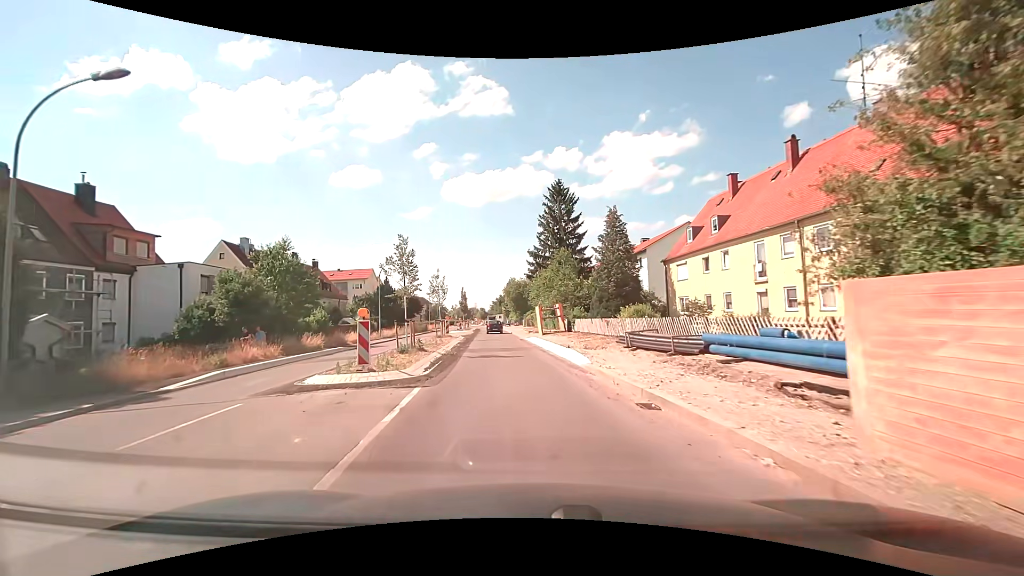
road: secondary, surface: asphalt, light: Day
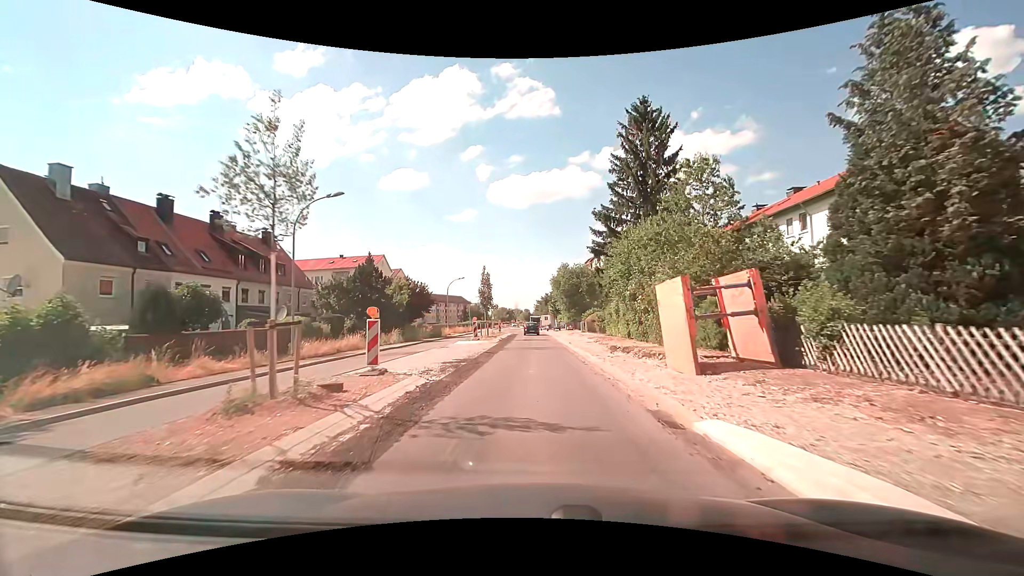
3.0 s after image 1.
(-2.1, +27.9) m; -6°
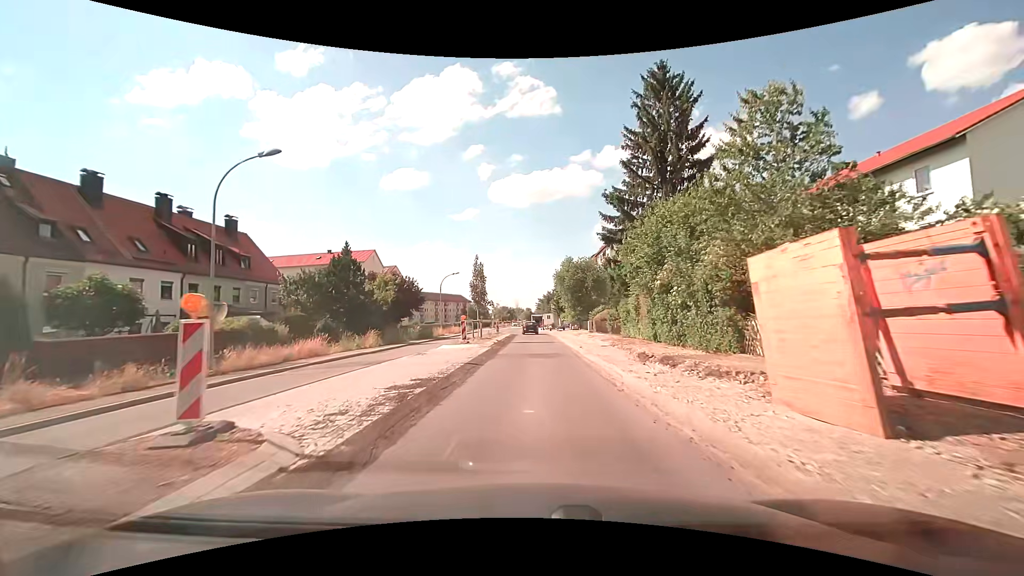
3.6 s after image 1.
(0.0, +6.2) m; 0°
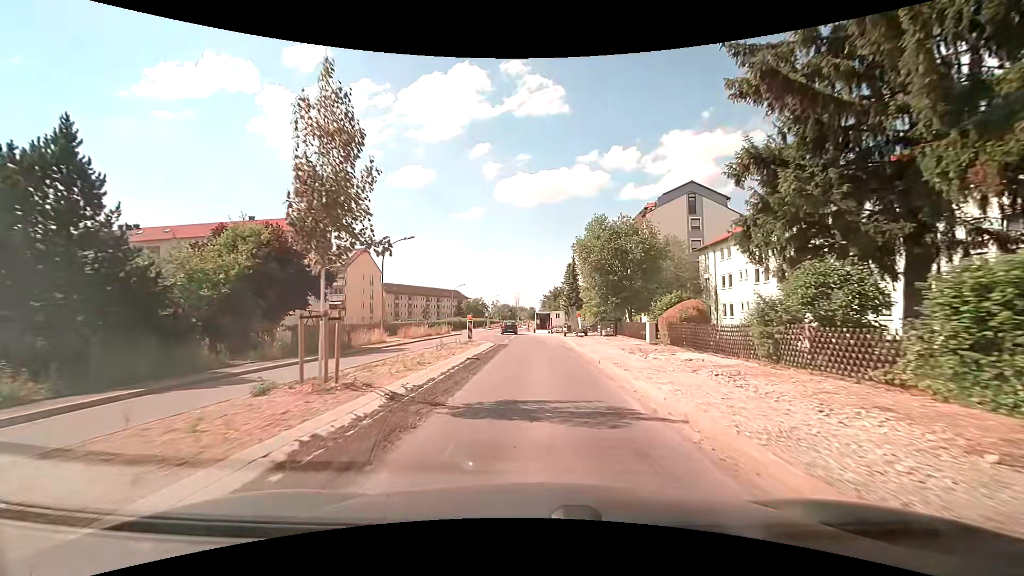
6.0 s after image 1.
(-0.2, +25.6) m; -1°
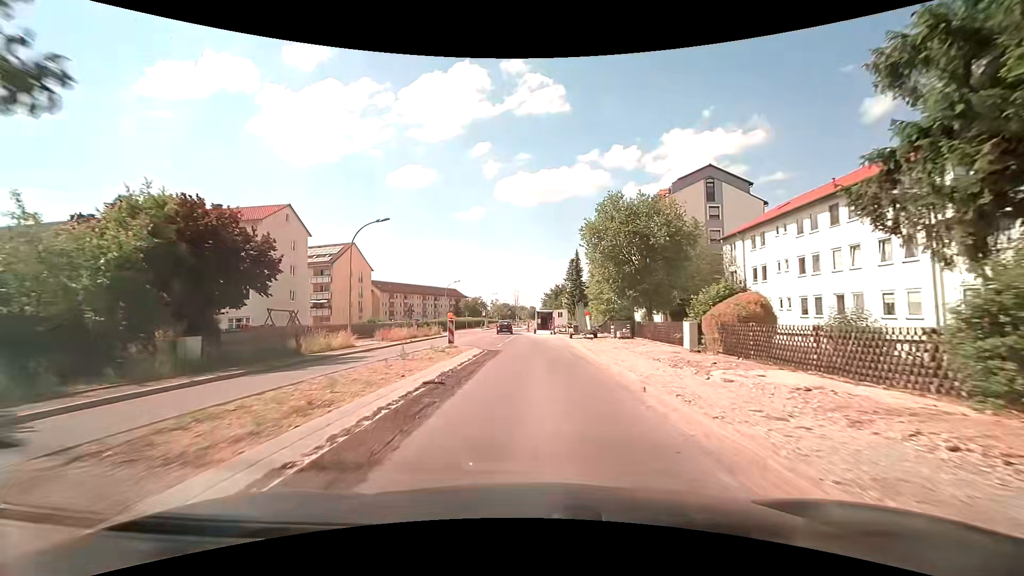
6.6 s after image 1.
(0.0, +6.5) m; 0°
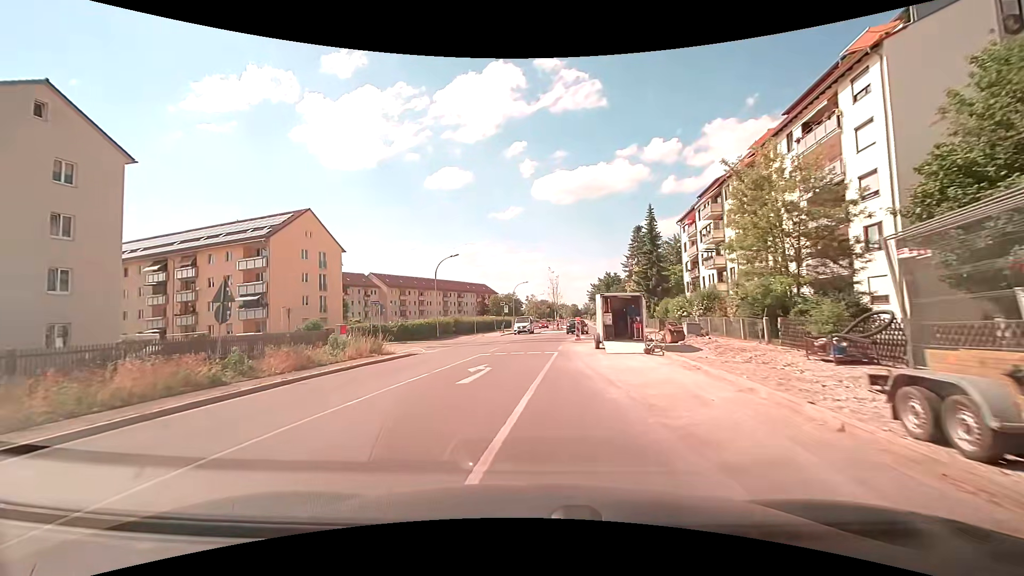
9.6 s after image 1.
(-0.9, +31.8) m; -5°
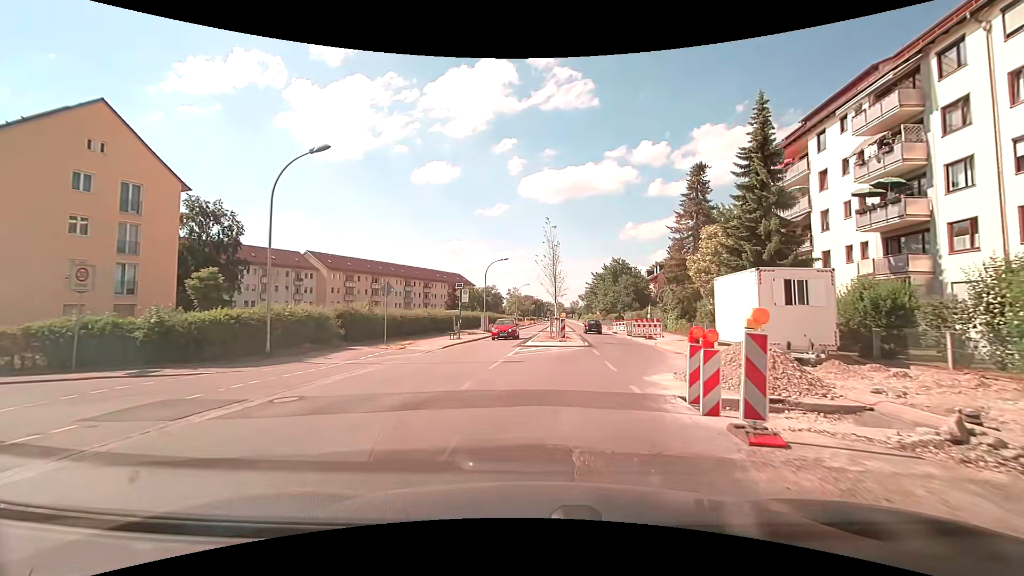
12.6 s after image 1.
(+0.3, +27.9) m; +3°
